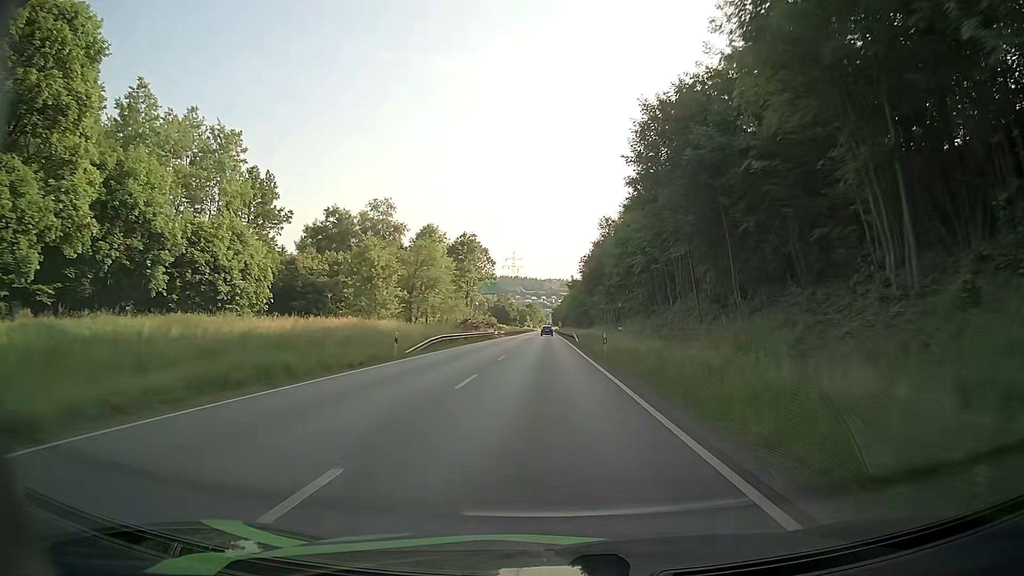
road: primary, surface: asphalt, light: Day
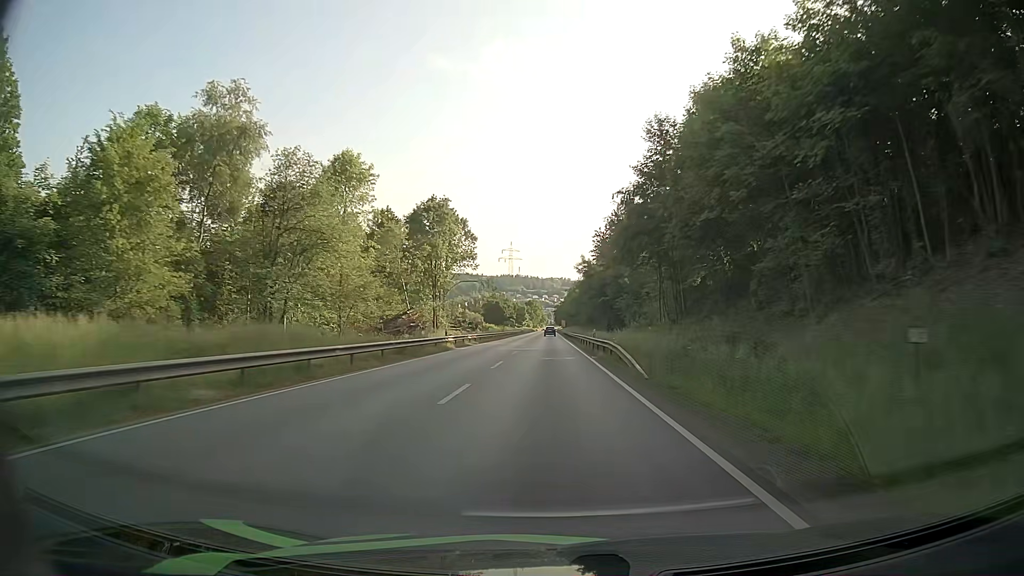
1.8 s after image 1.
(-0.1, +39.3) m; 0°
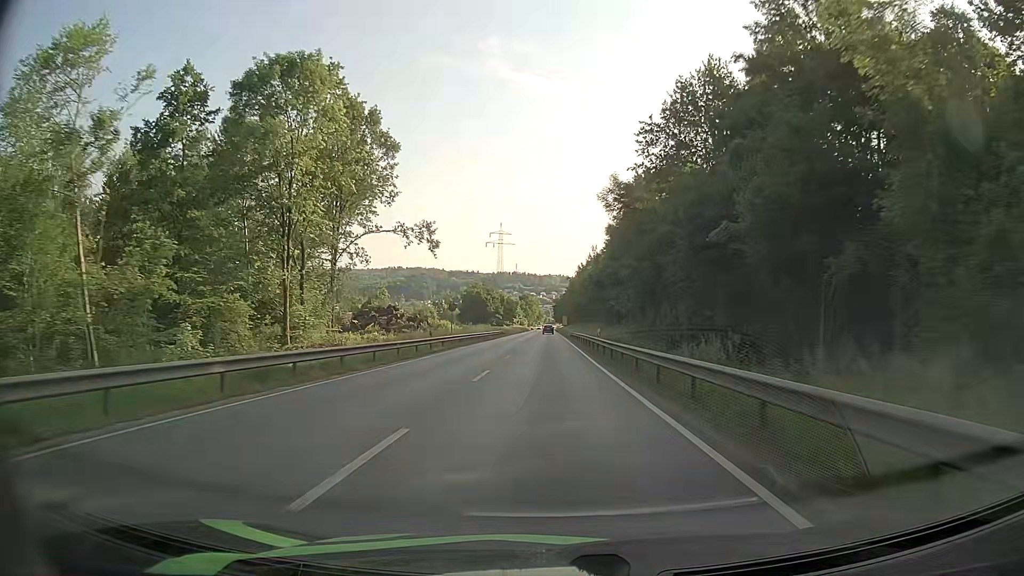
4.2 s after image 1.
(0.0, +53.2) m; 0°
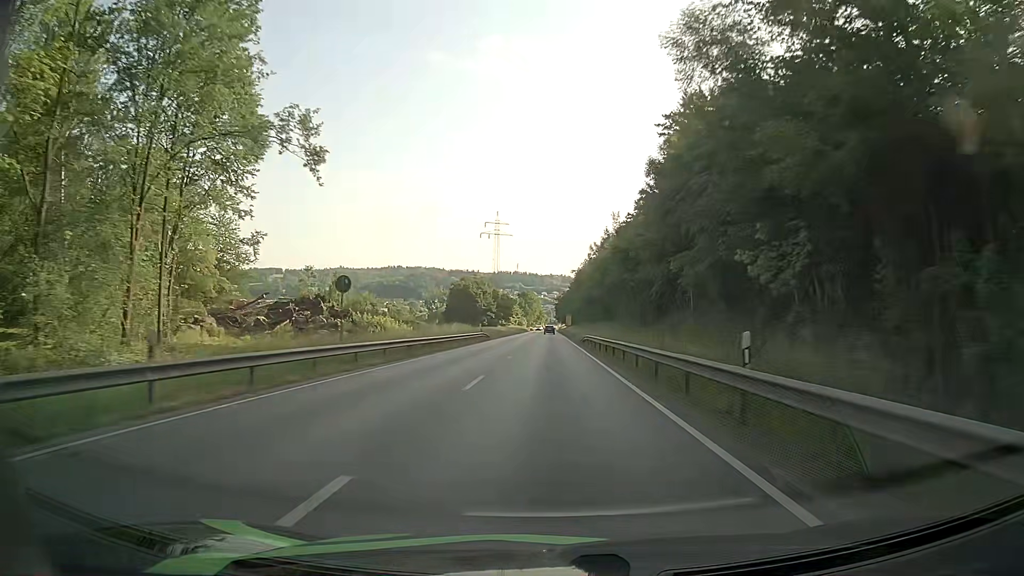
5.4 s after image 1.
(-0.1, +27.0) m; 0°
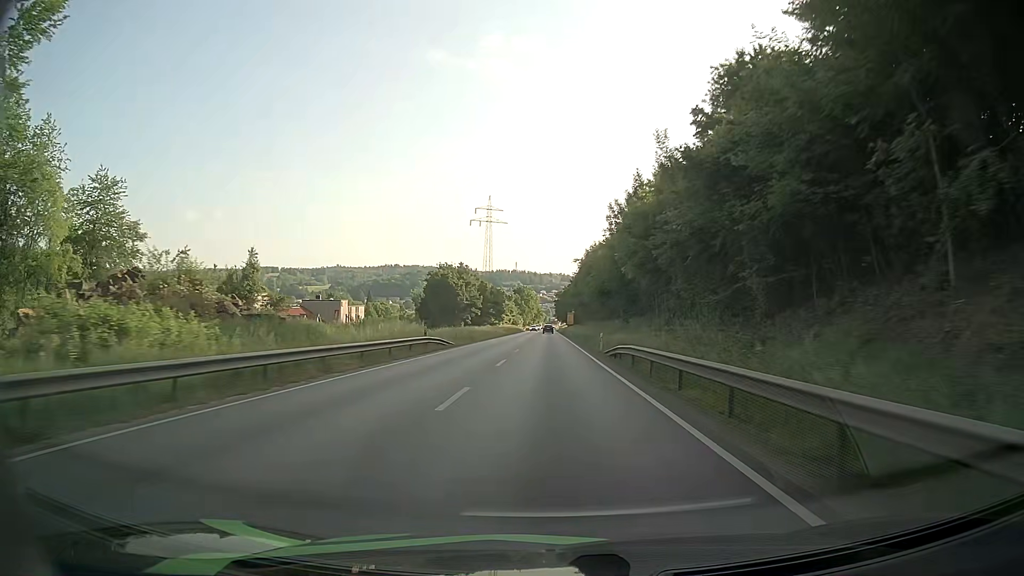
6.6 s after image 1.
(+0.1, +27.4) m; 0°
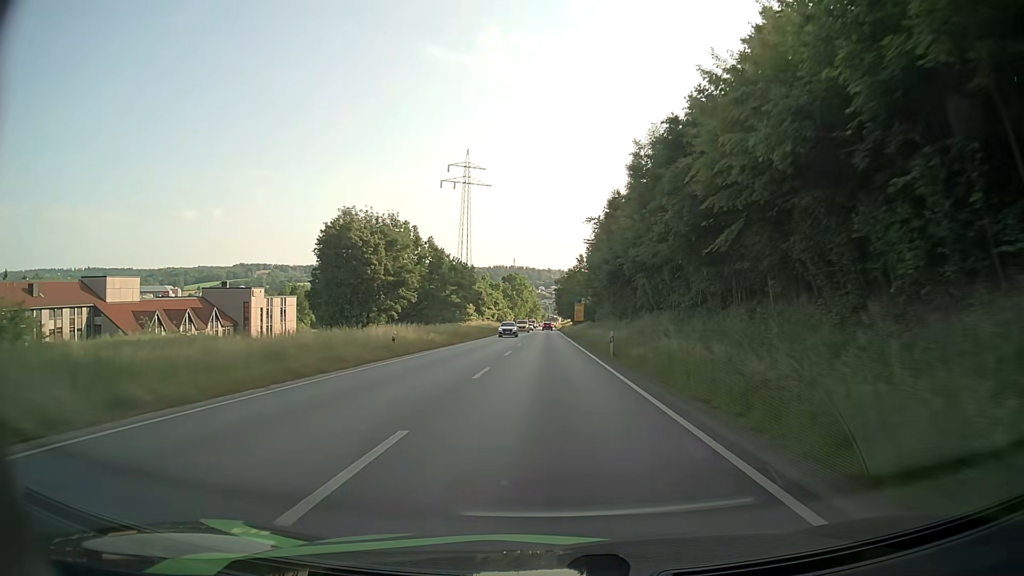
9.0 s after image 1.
(-0.2, +54.4) m; 0°
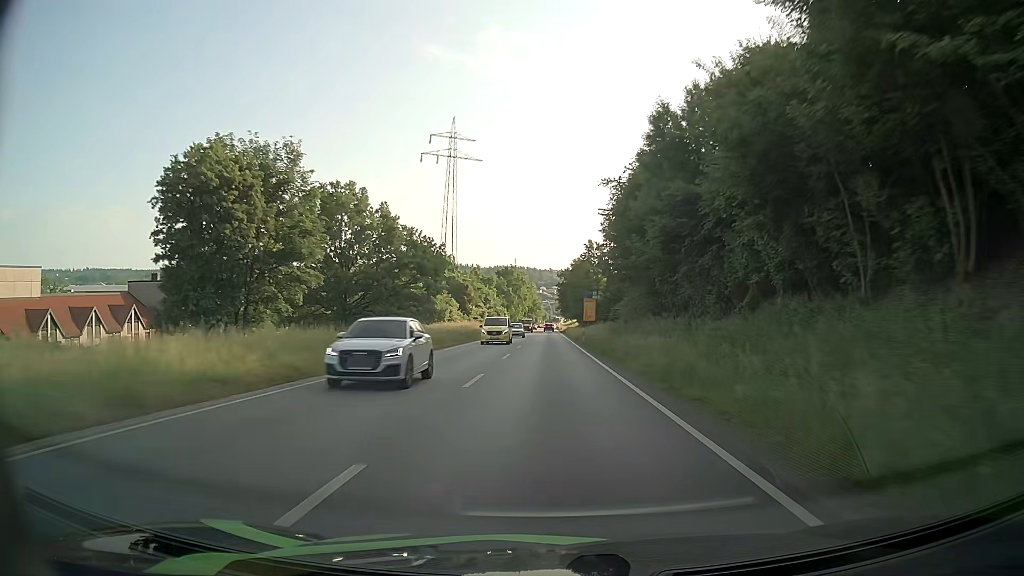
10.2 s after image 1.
(-0.1, +26.0) m; 0°
(0, +10) (0, +20) (0, +30) (0, +40) (0, +50) (0, +60) (0, +70) (0, +80) (0, +90) (0, +100) m
